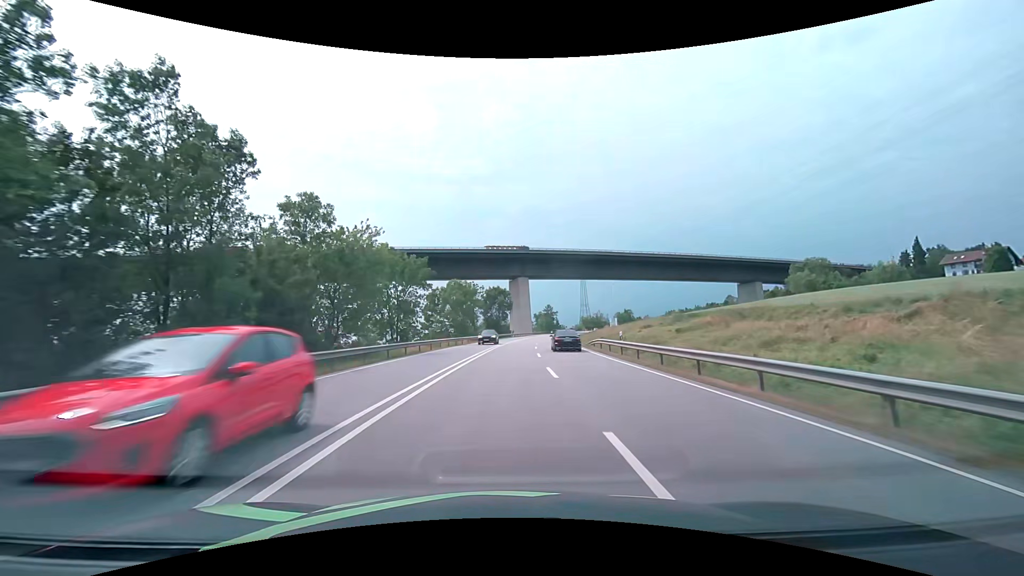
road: primary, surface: asphalt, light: Day
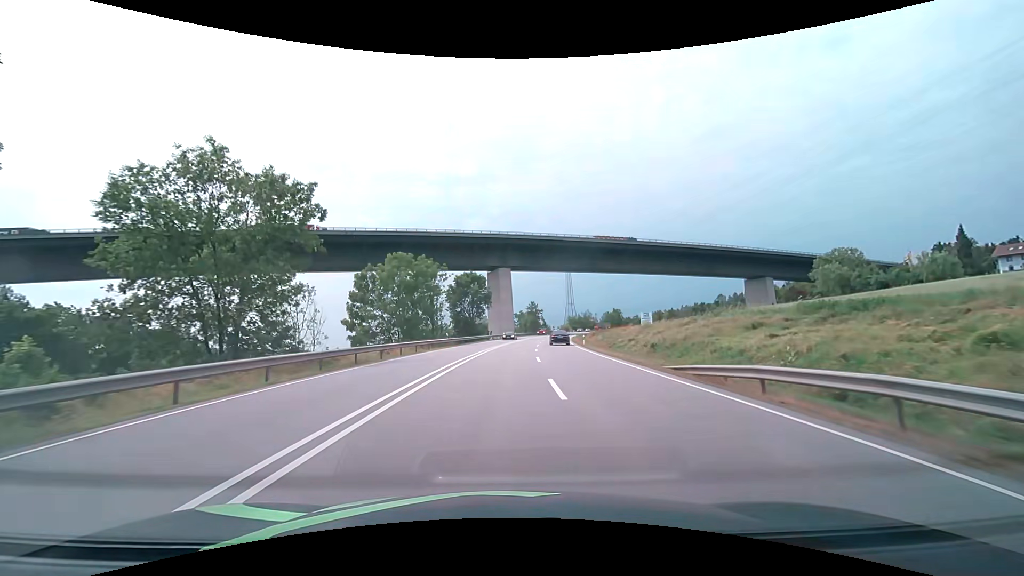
(+0.6, +28.7) m; +2°
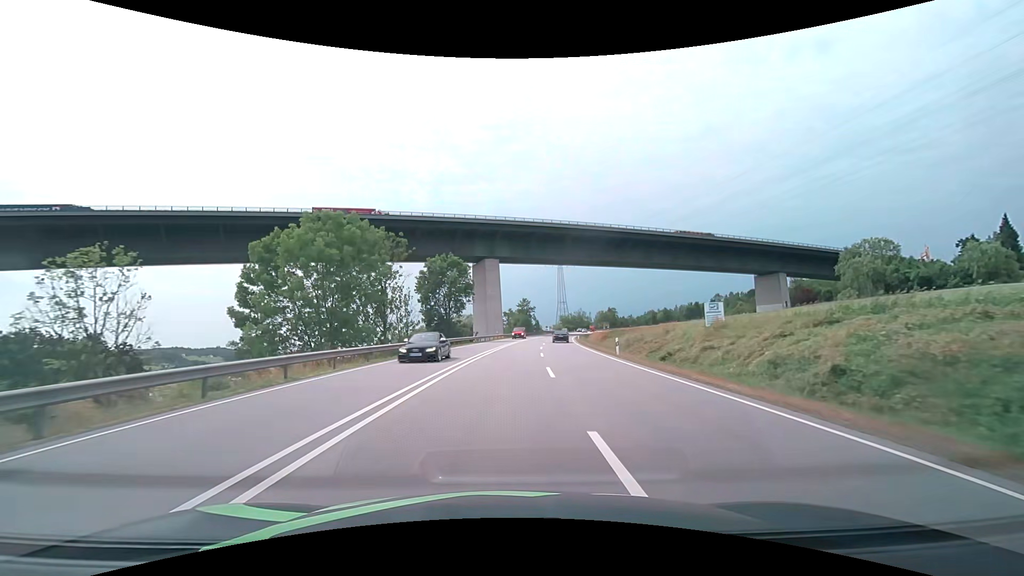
(+0.2, +19.1) m; +1°
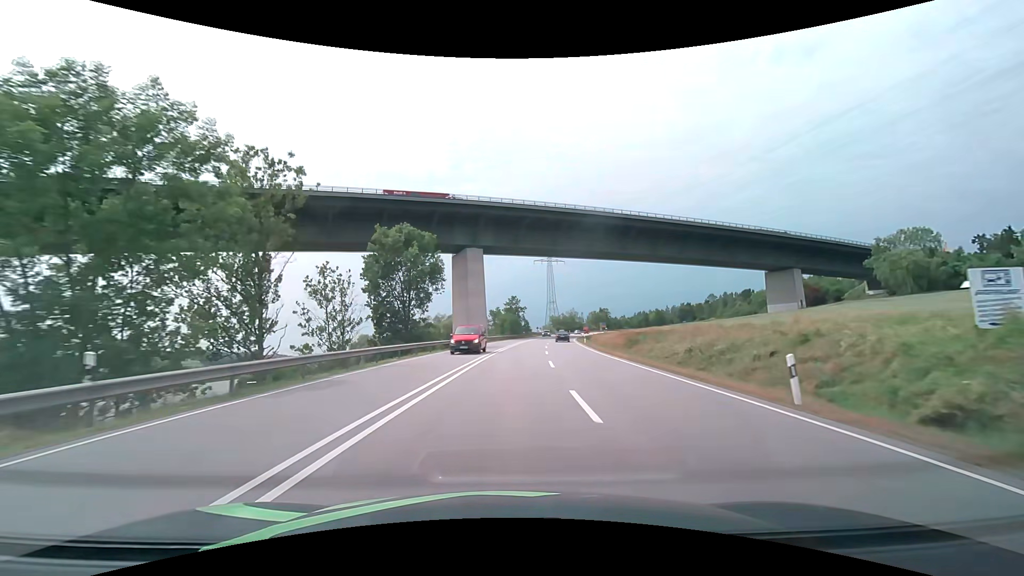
(+0.3, +19.3) m; +2°
